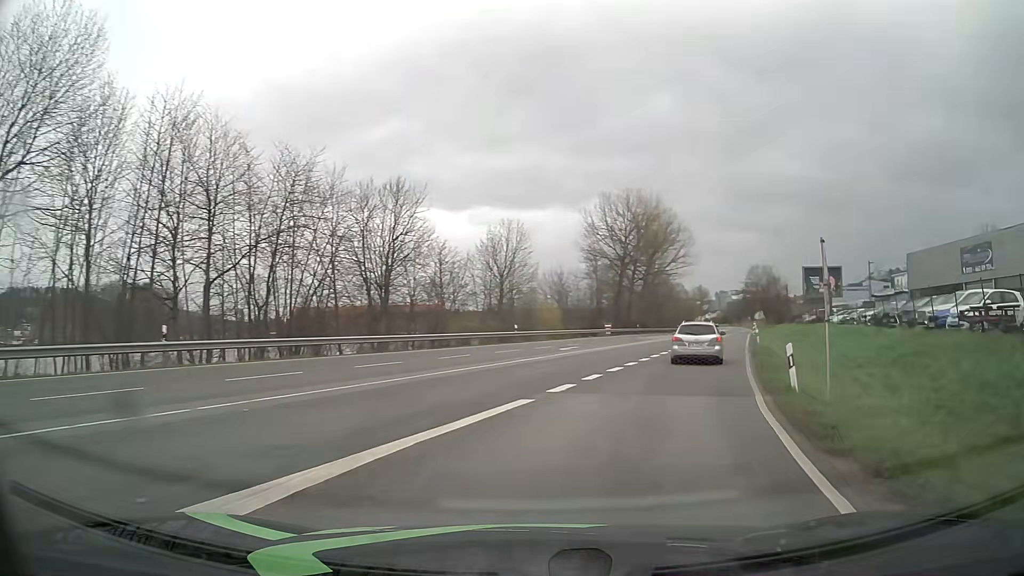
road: unclassified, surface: asphalt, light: Day
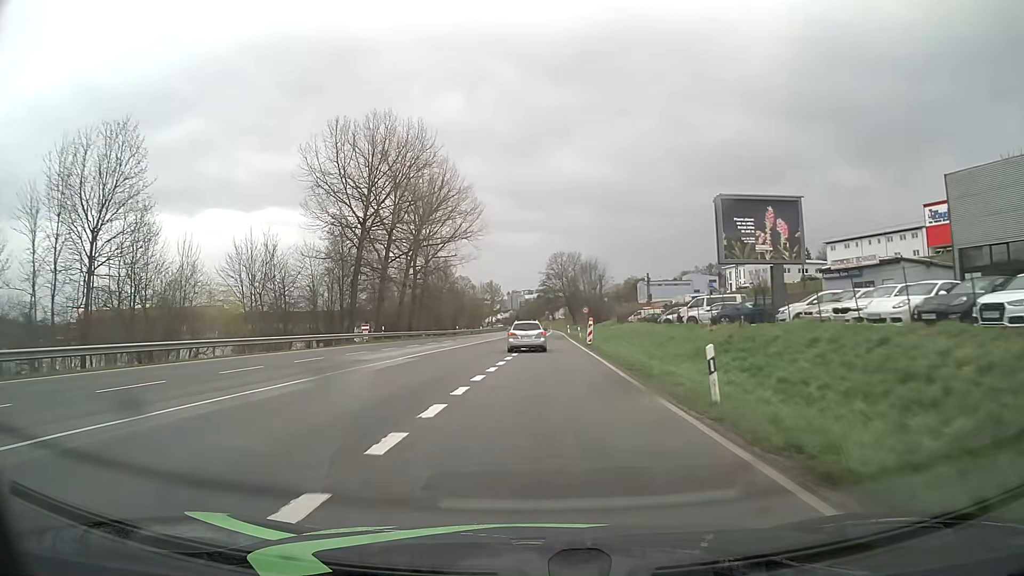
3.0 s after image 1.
(+9.3, +35.3) m; +18°
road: primary
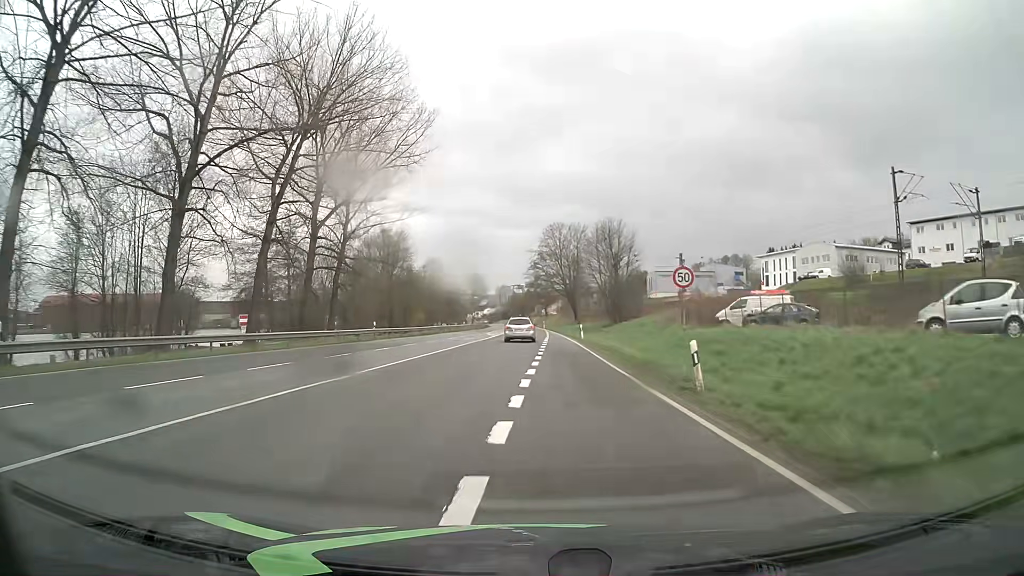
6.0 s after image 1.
(+0.5, +42.5) m; +1°
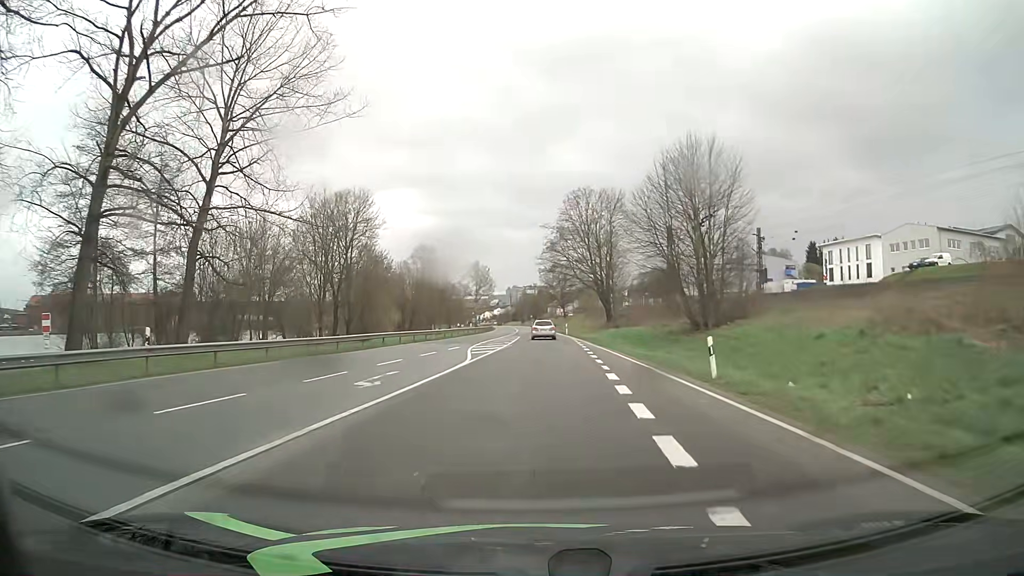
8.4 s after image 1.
(-0.6, +32.0) m; -1°
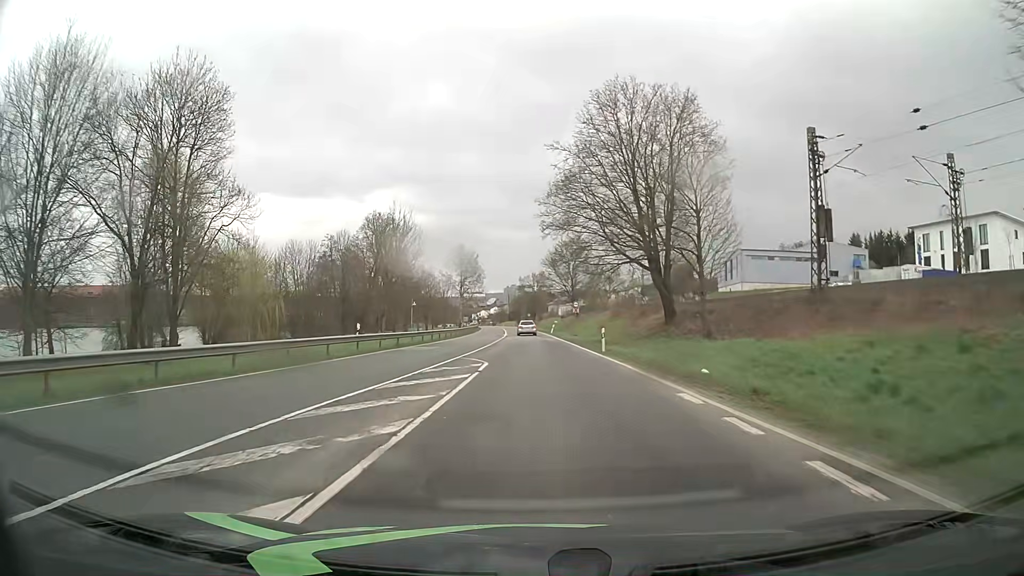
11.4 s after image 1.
(+0.3, +38.7) m; 0°
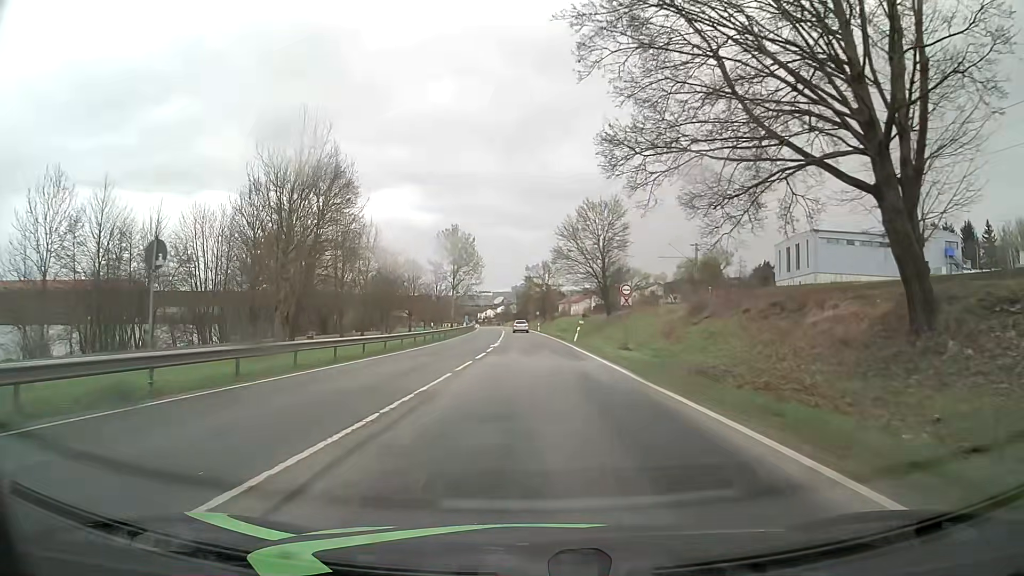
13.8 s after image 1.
(0.0, +30.6) m; -1°
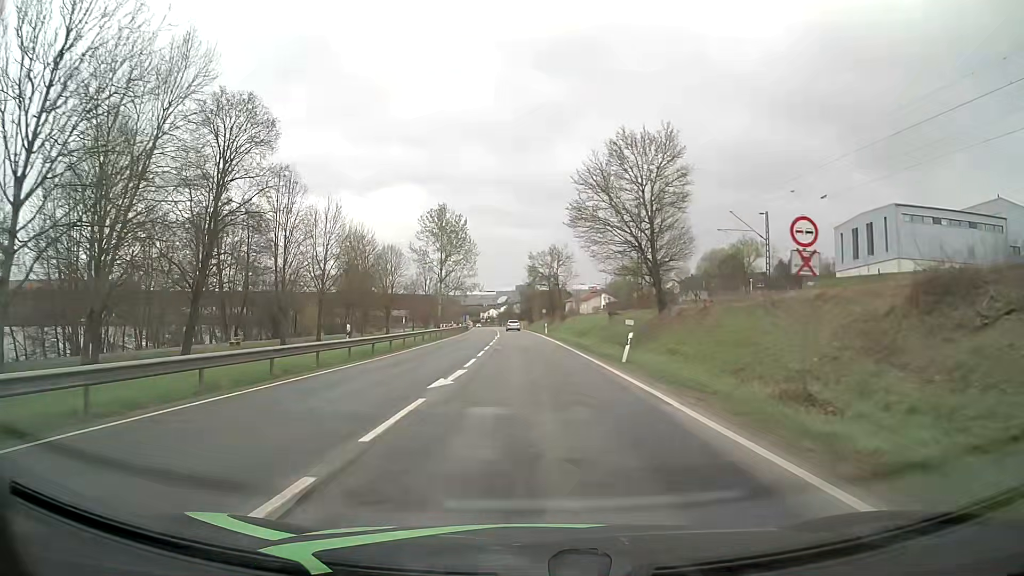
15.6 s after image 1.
(0.0, +22.9) m; 0°
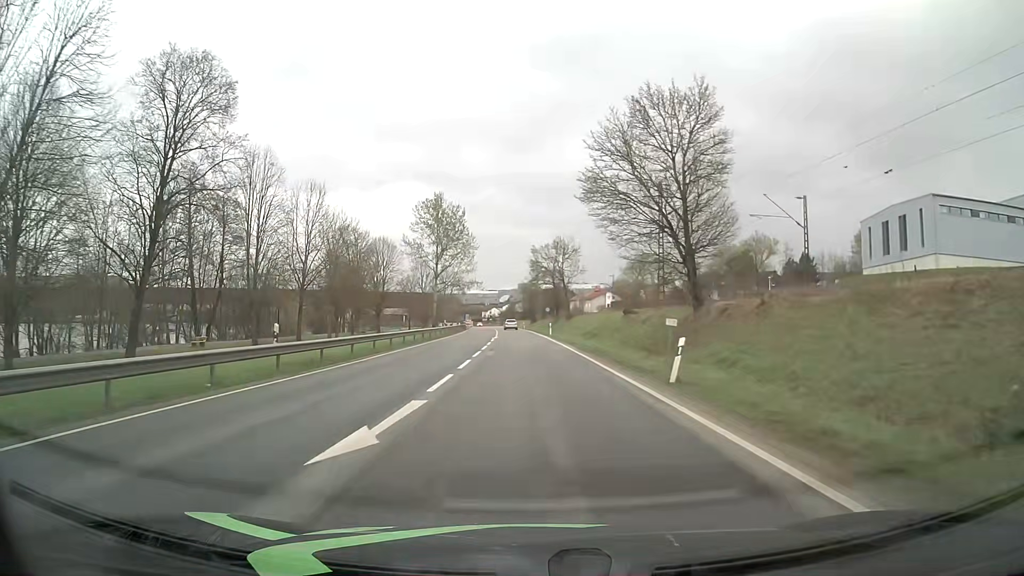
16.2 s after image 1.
(0.0, +7.6) m; 0°
(0, +10) (0, +20) (0, +30) (-1, +40) (-1, +50) (-1, +60) (-2, +70) (-2, +80) (-3, +90) (-4, +100) m
